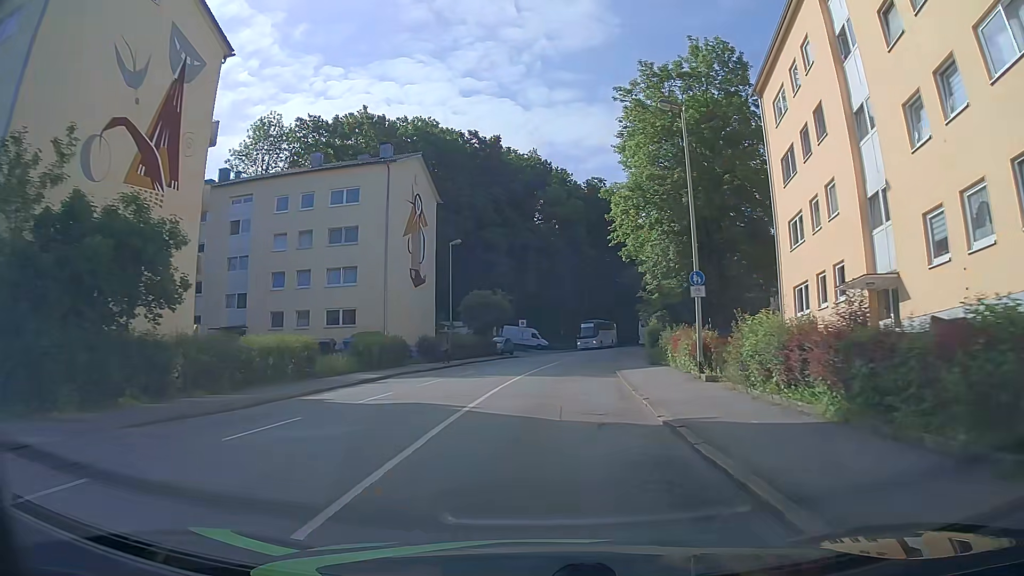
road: tertiary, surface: asphalt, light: Day
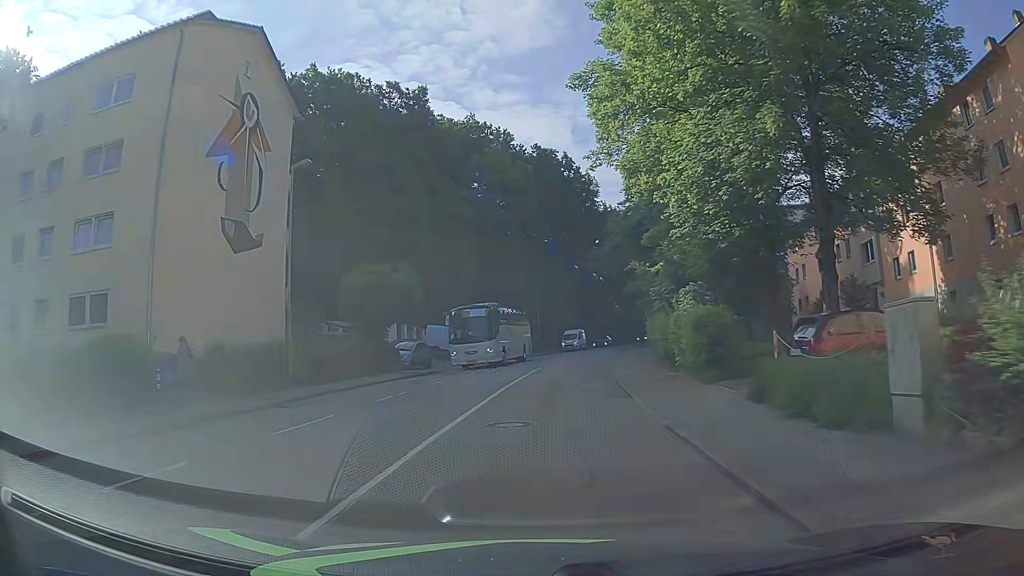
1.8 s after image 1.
(+0.9, +22.4) m; +5°
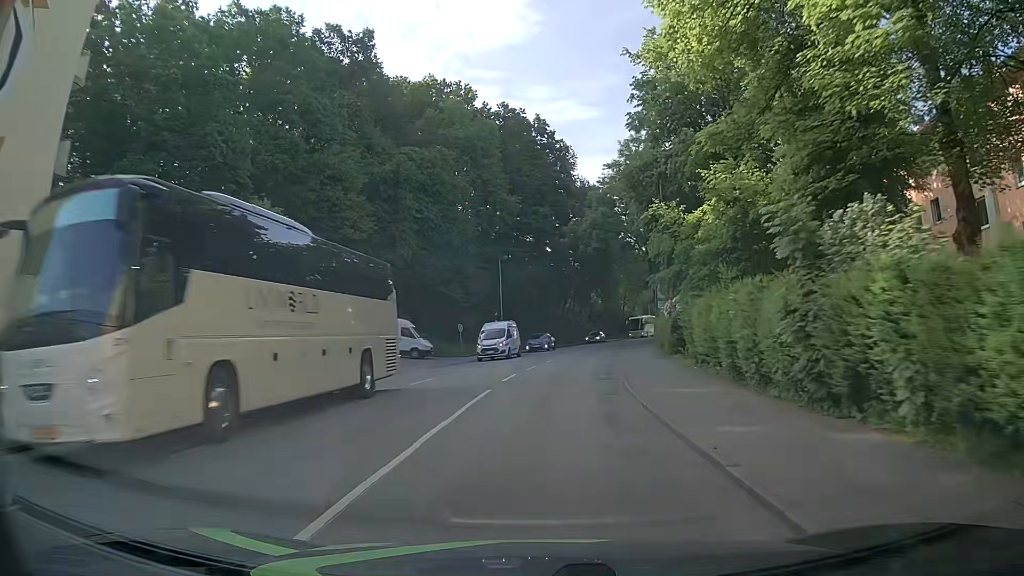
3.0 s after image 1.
(+0.2, +15.1) m; +3°
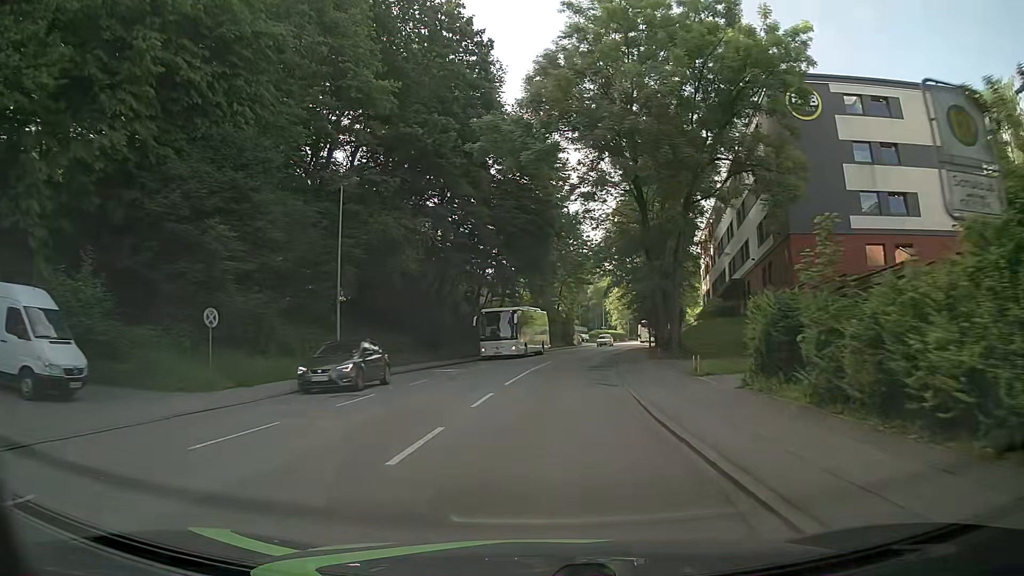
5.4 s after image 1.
(+1.4, +30.3) m; +6°
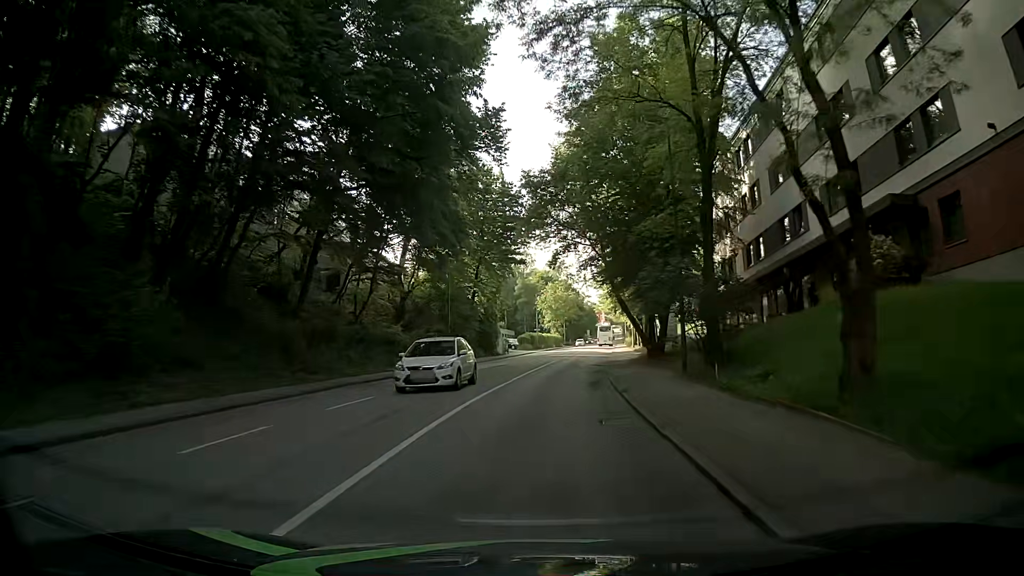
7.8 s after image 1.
(+1.8, +30.4) m; +6°
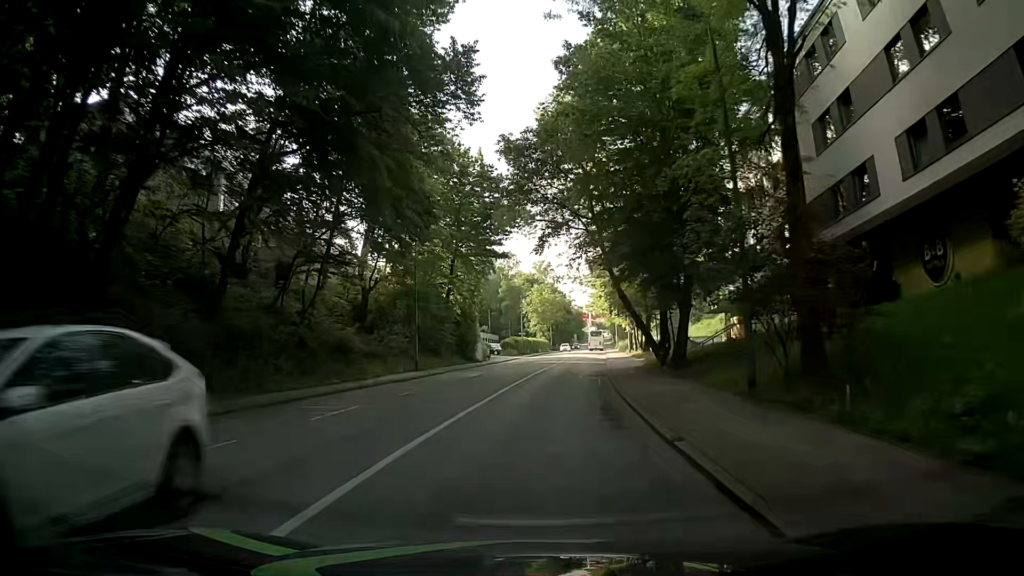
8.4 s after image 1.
(+0.1, +7.6) m; +1°
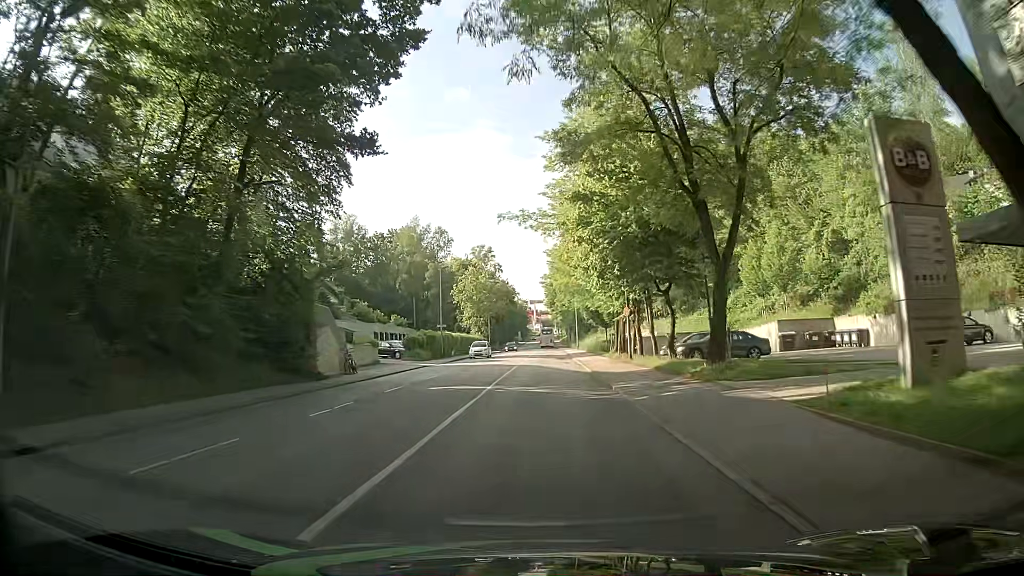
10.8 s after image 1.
(+1.6, +30.4) m; +5°
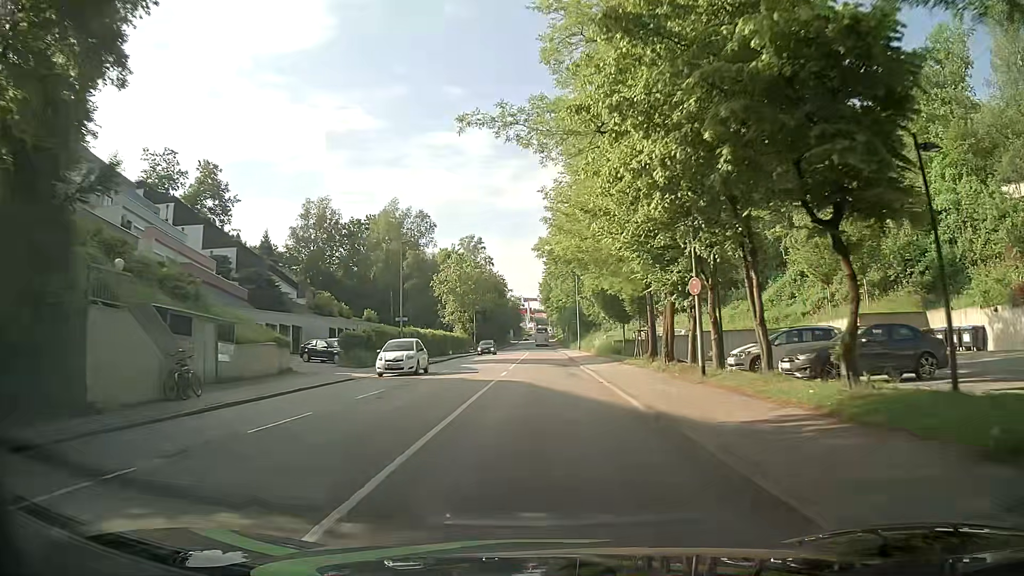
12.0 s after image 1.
(+0.3, +15.2) m; +2°
(0, +10) (0, +20) (0, +30) (0, +40) (-1, +50) (-1, +60) (-1, +70) (-1, +80) (-1, +90) (-1, +100) m
